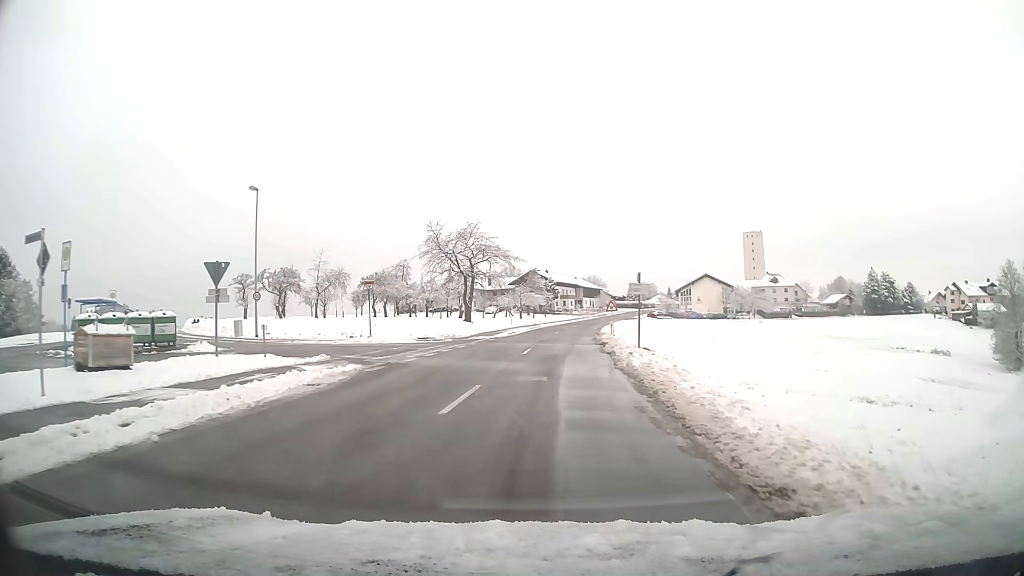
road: tertiary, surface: asphalt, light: Day
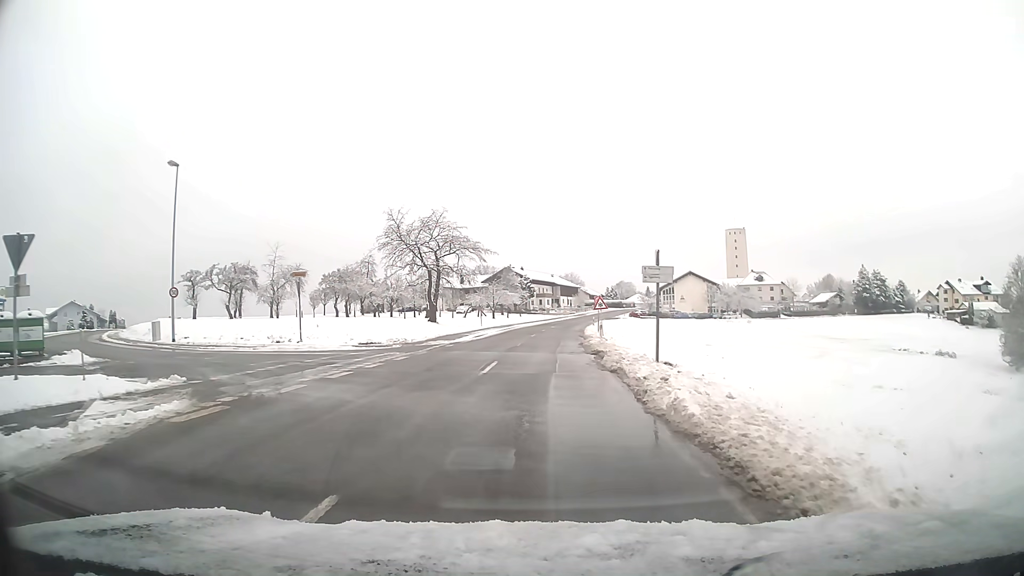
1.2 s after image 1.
(+0.1, +8.1) m; +2°
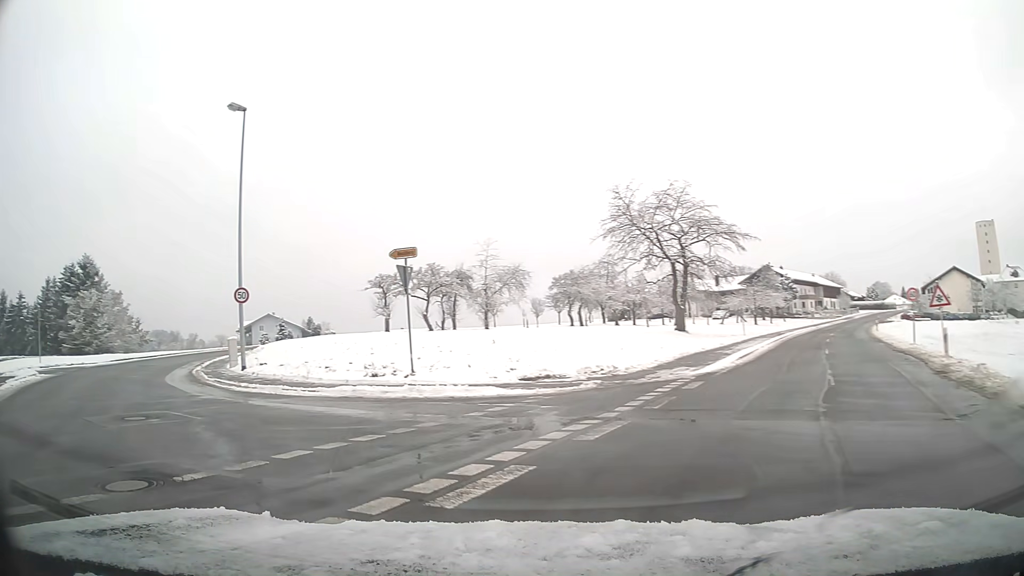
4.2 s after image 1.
(-1.7, +15.5) m; -27°
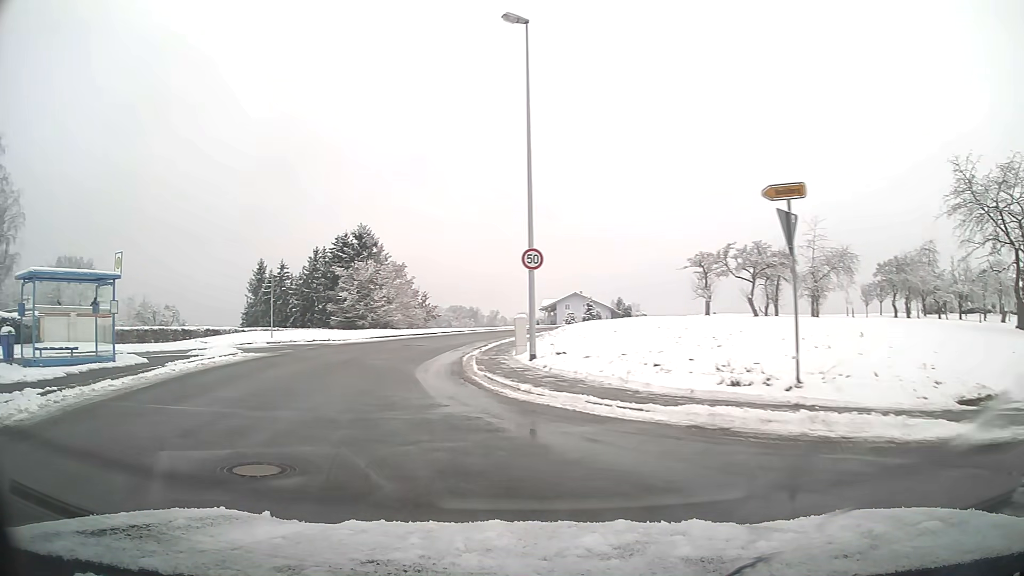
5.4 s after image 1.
(-1.6, +6.6) m; -25°
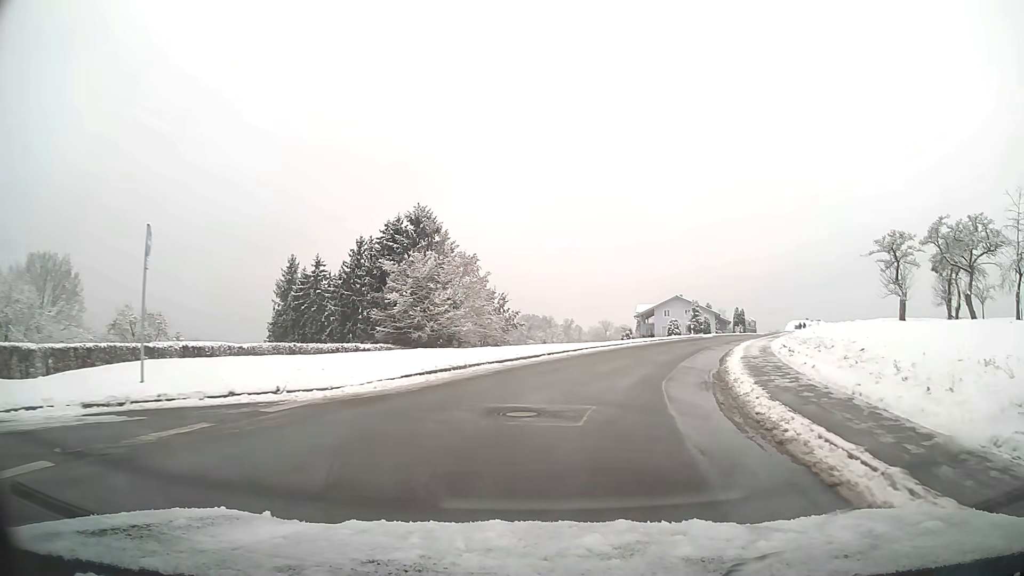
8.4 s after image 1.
(-2.6, +21.1) m; -1°
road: unclassified
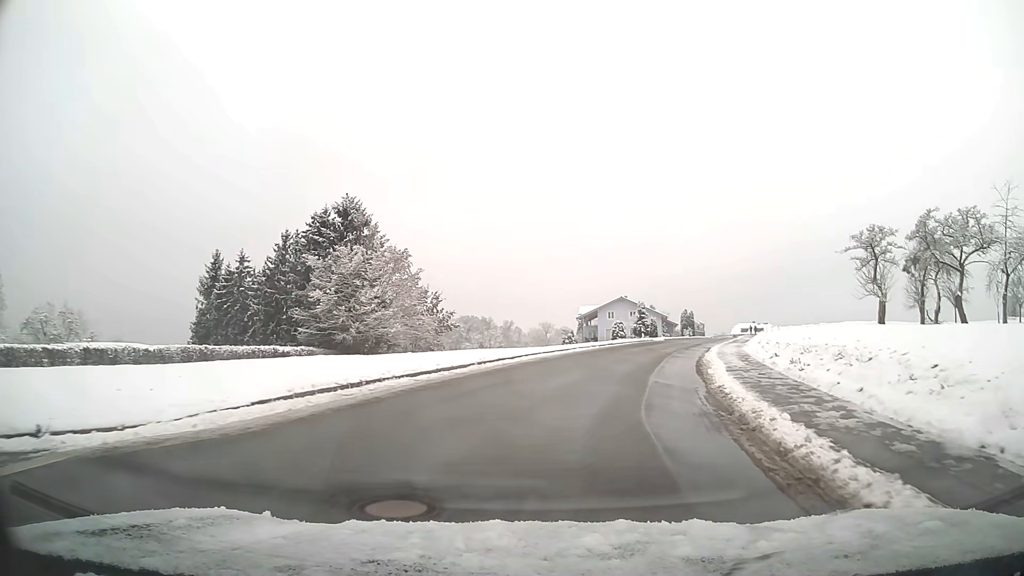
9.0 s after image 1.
(+0.2, +5.1) m; +5°
